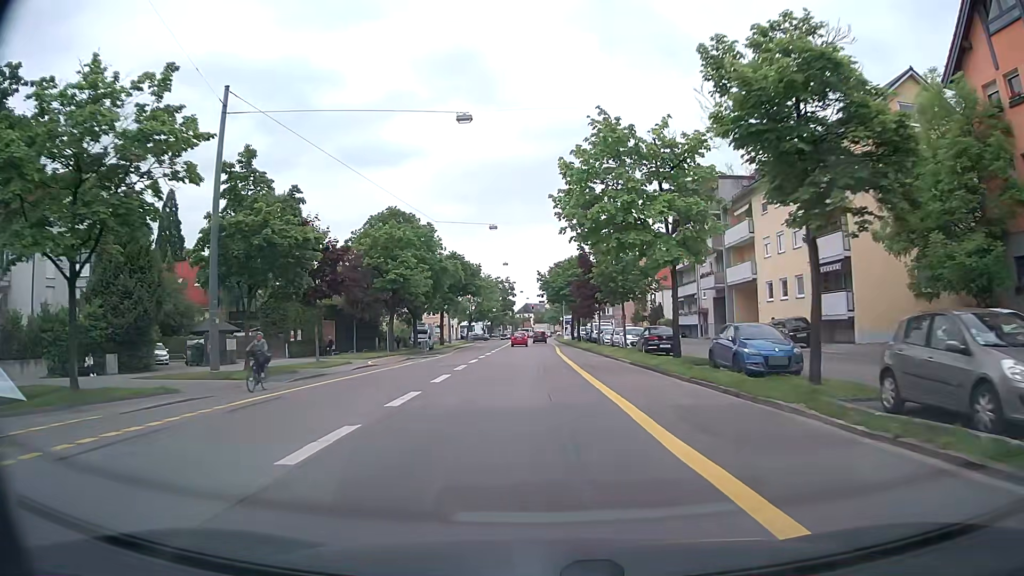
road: tertiary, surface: asphalt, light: Day
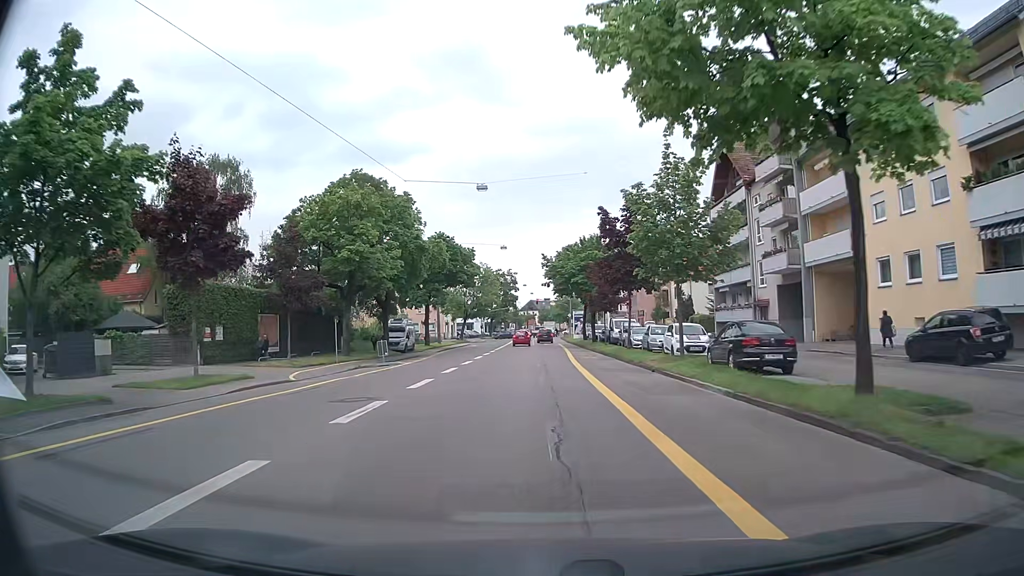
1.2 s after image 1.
(-0.2, +14.7) m; -1°
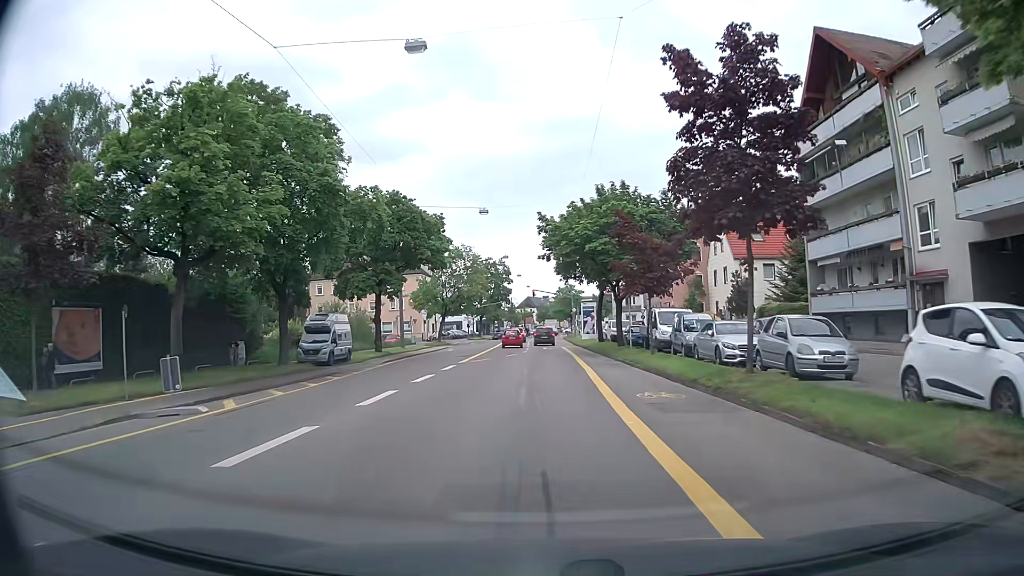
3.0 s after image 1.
(+0.2, +21.0) m; +1°
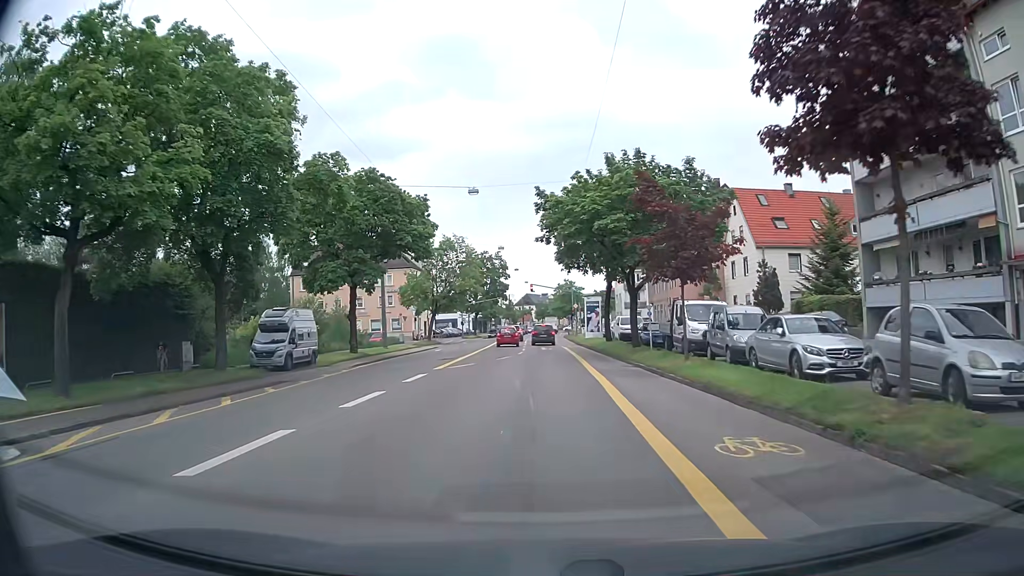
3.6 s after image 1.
(0.0, +6.5) m; +1°
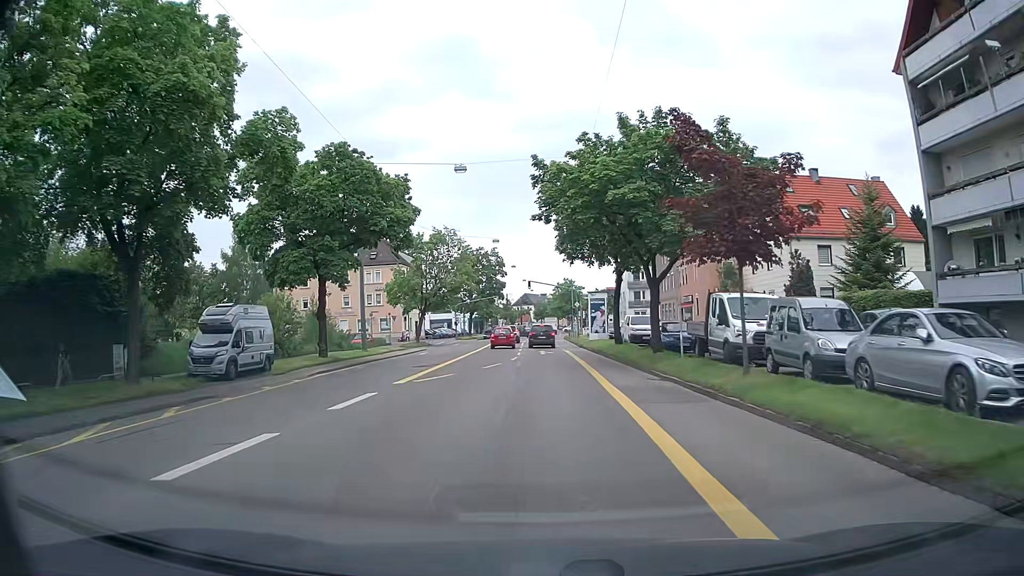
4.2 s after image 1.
(-0.1, +6.1) m; -1°
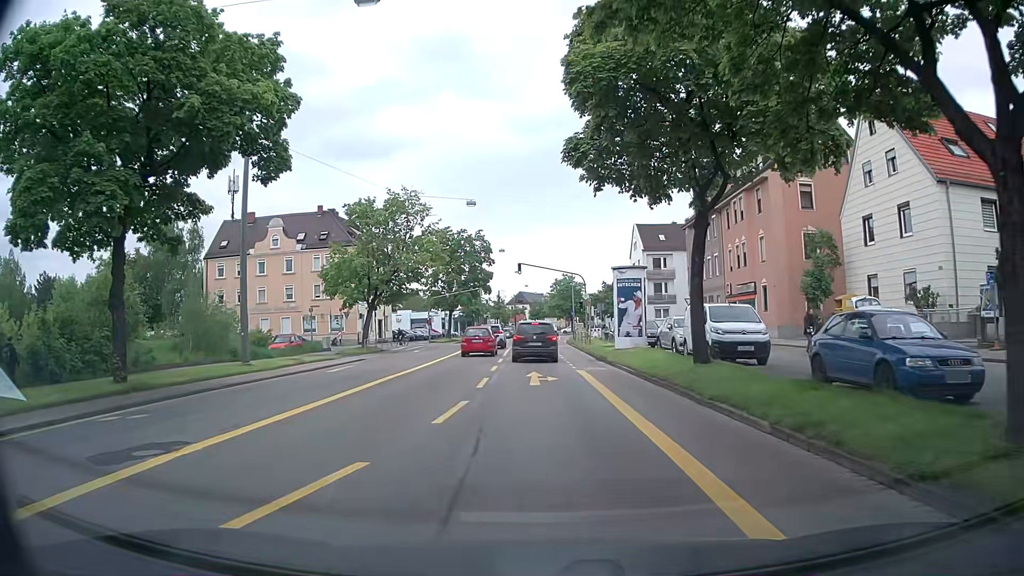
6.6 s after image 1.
(+0.1, +19.7) m; +1°
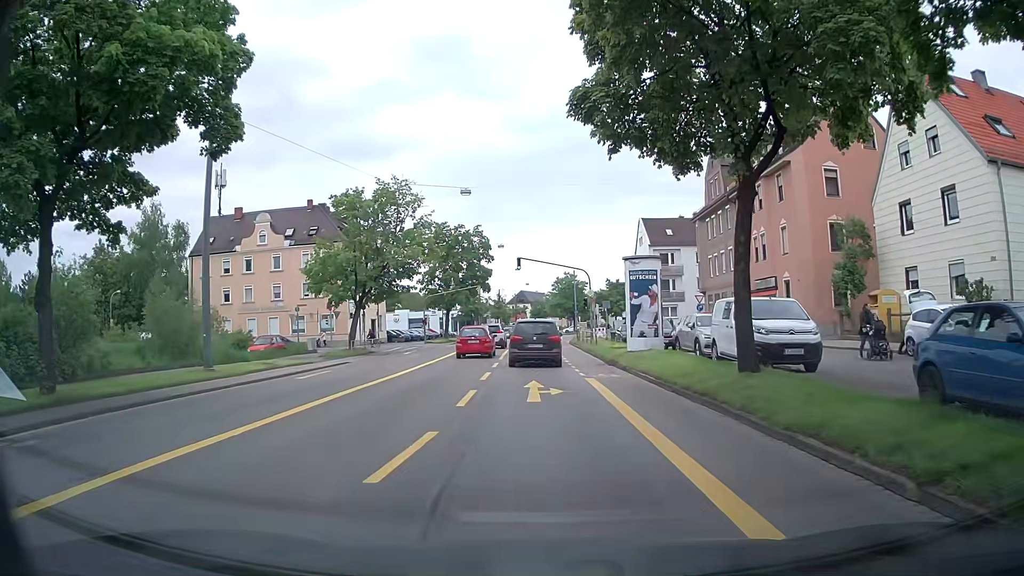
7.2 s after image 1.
(-0.1, +3.7) m; -1°
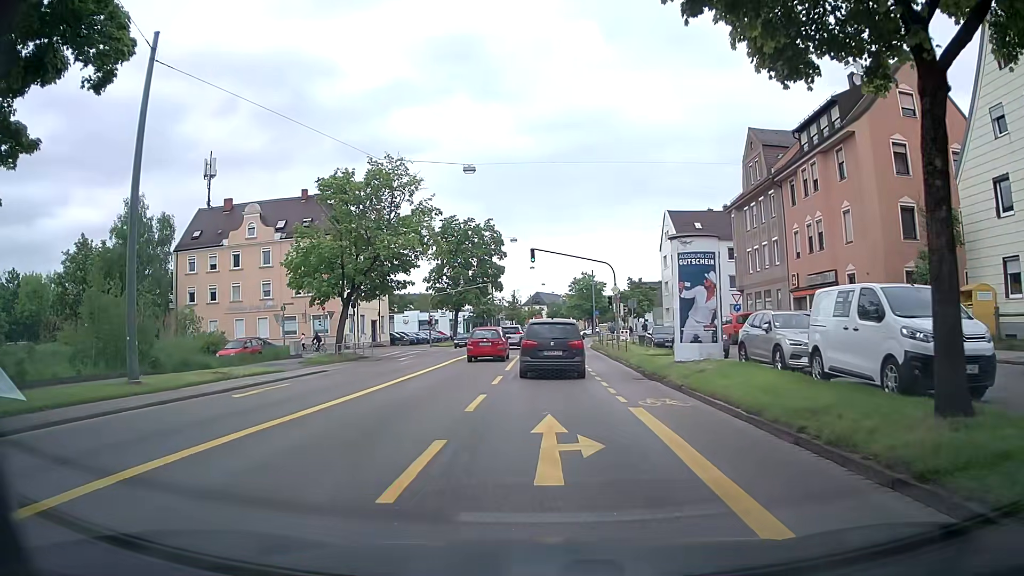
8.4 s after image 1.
(-0.1, +6.6) m; 0°
(-1, +10) (-2, +20) (-3, +30) (-3, +40) (-3, +50) (-3, +60) (-2, +70) (-2, +80) (-2, +90) (-2, +100) m
